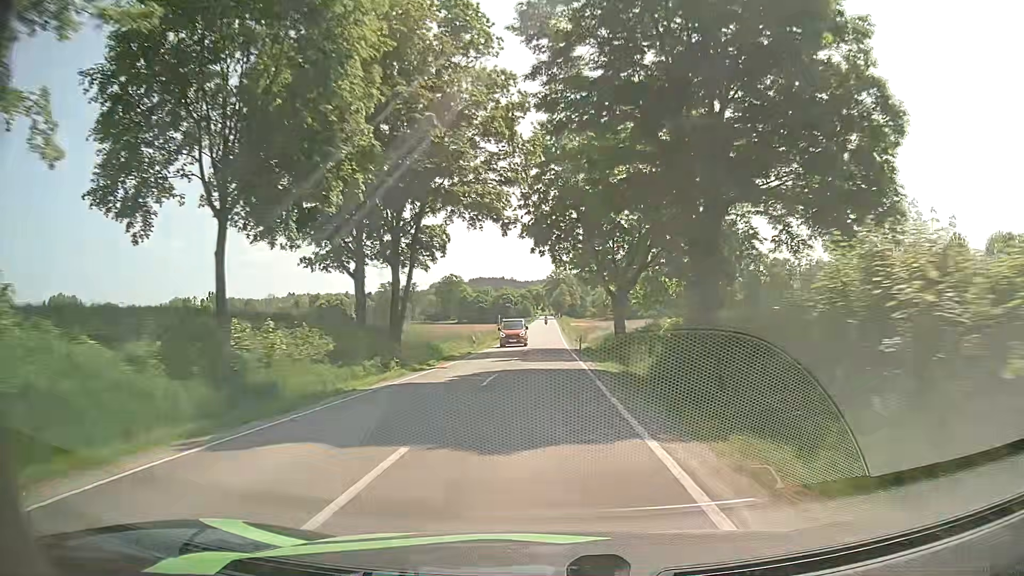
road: secondary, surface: asphalt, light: Day
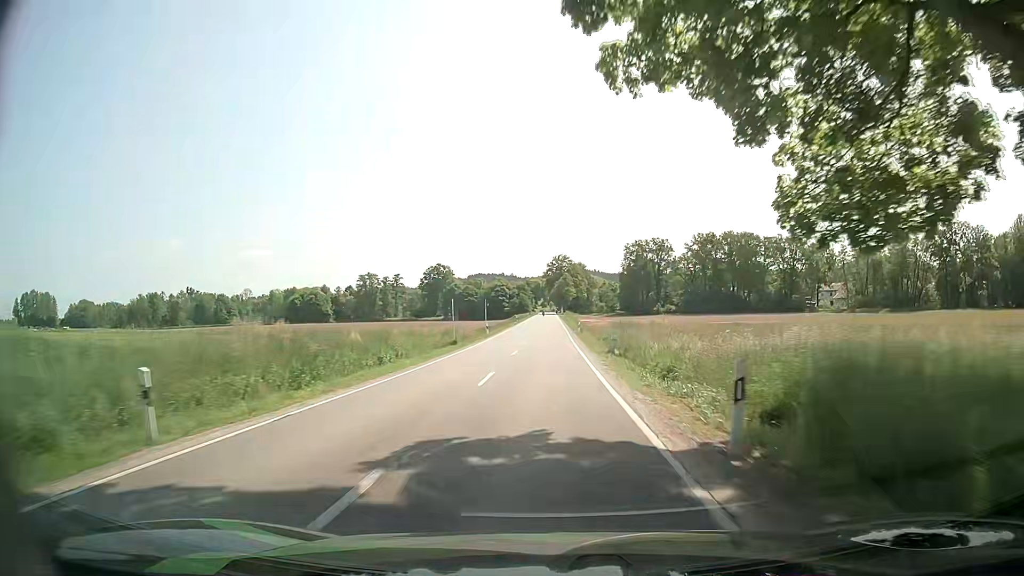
(+0.1, +37.8) m; 0°
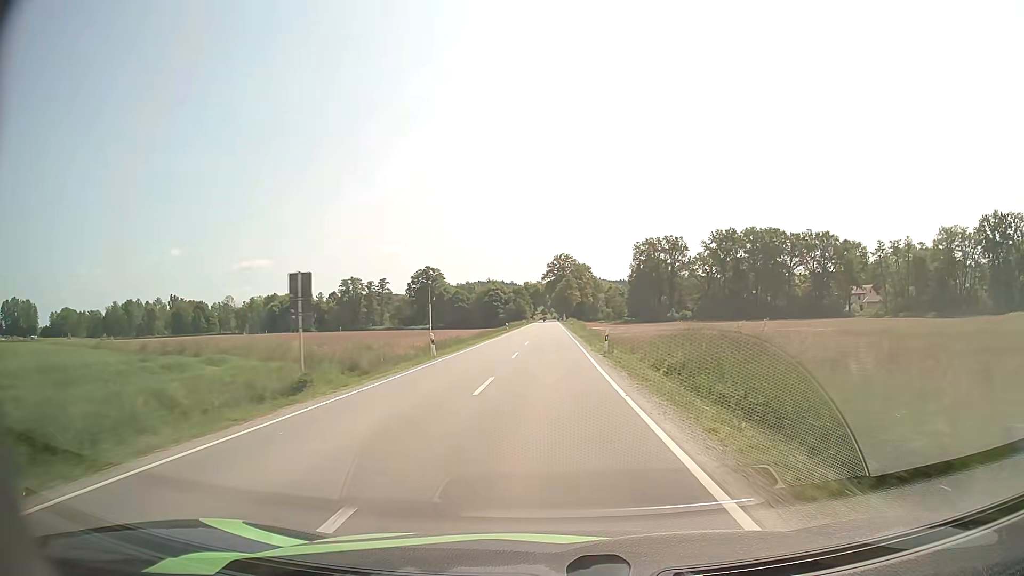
(-0.2, +25.5) m; 0°
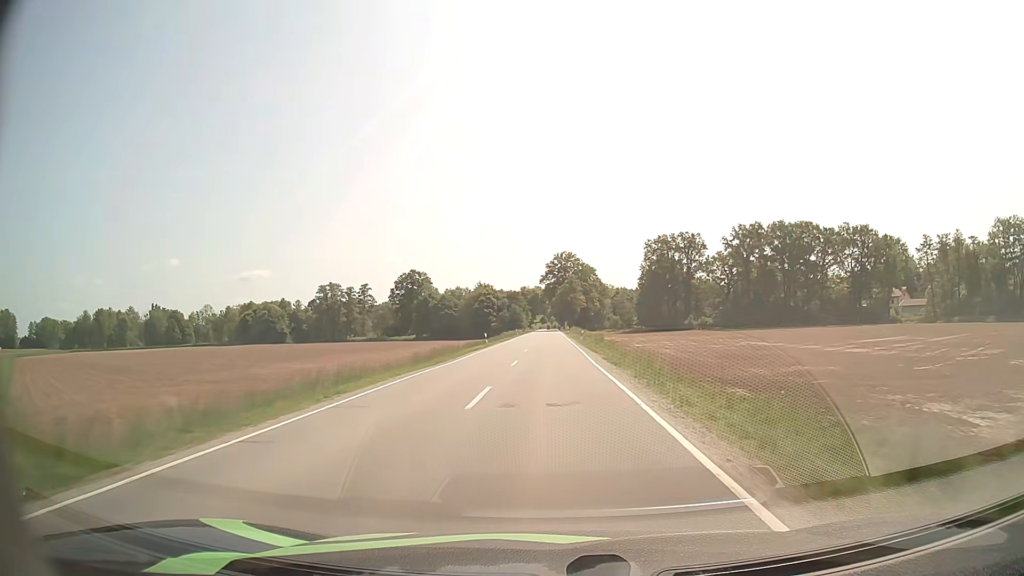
(0.0, +25.9) m; 0°
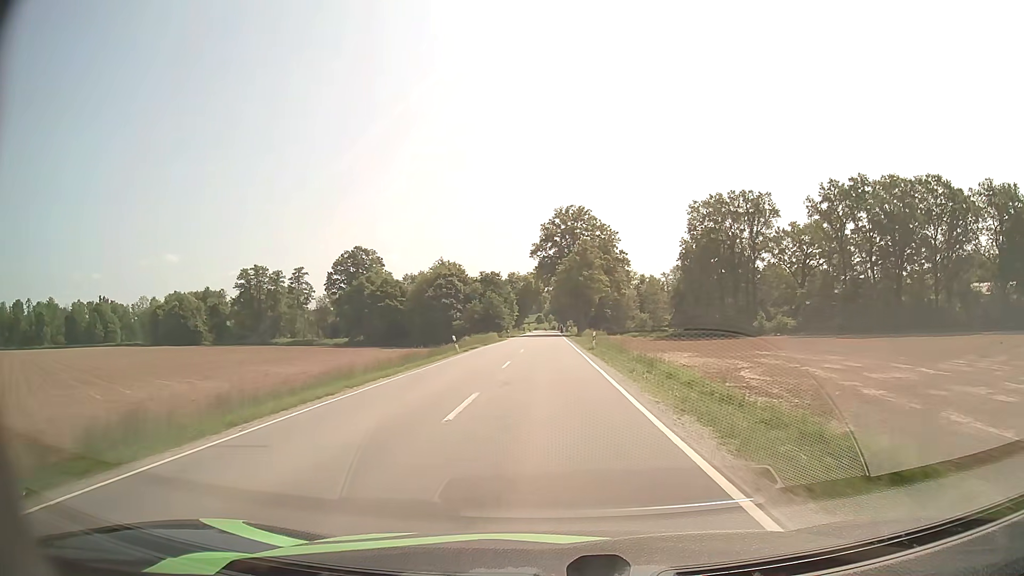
(+0.1, +61.7) m; 0°
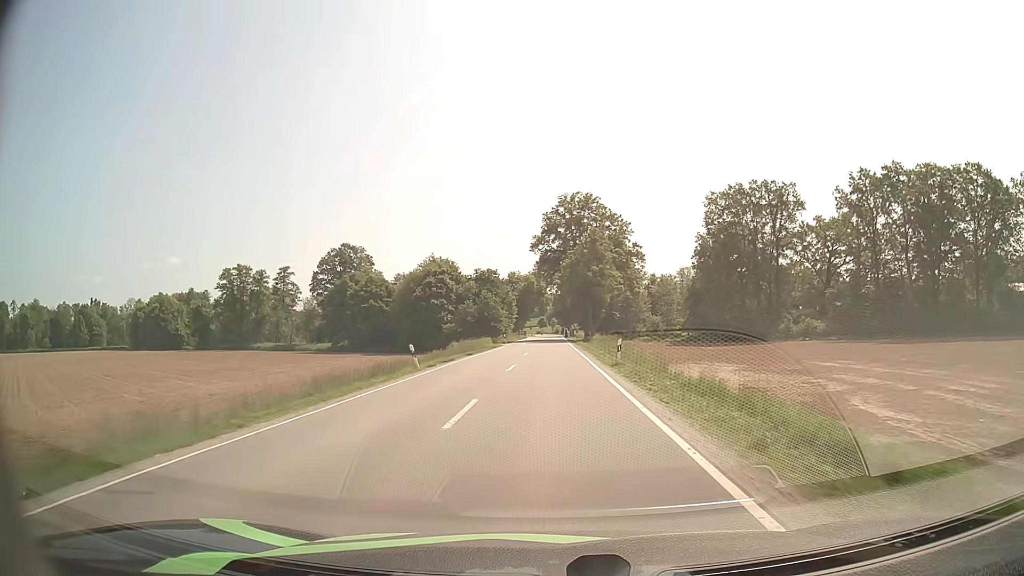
(0.0, +12.0) m; 0°
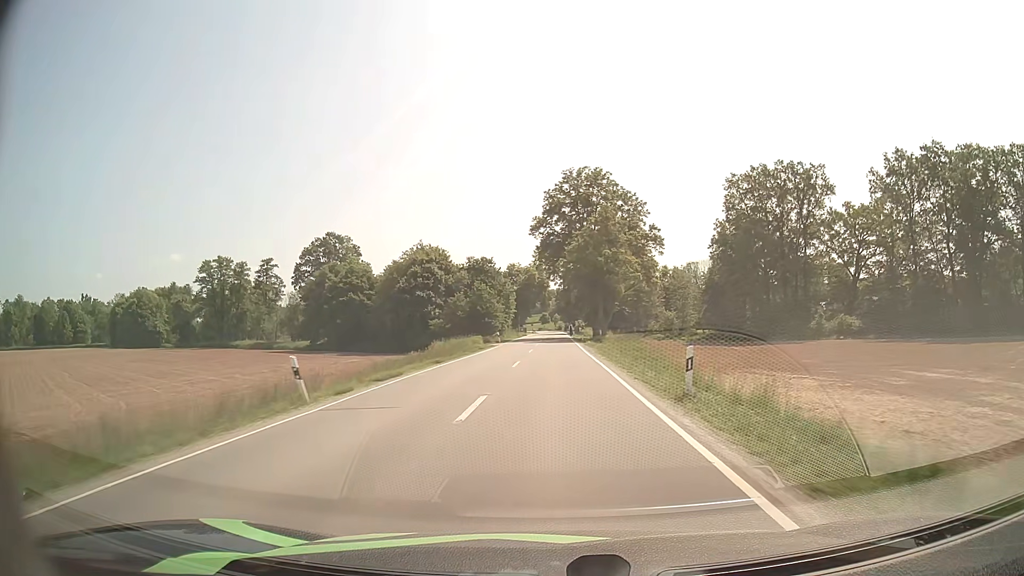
(0.0, +12.0) m; 0°
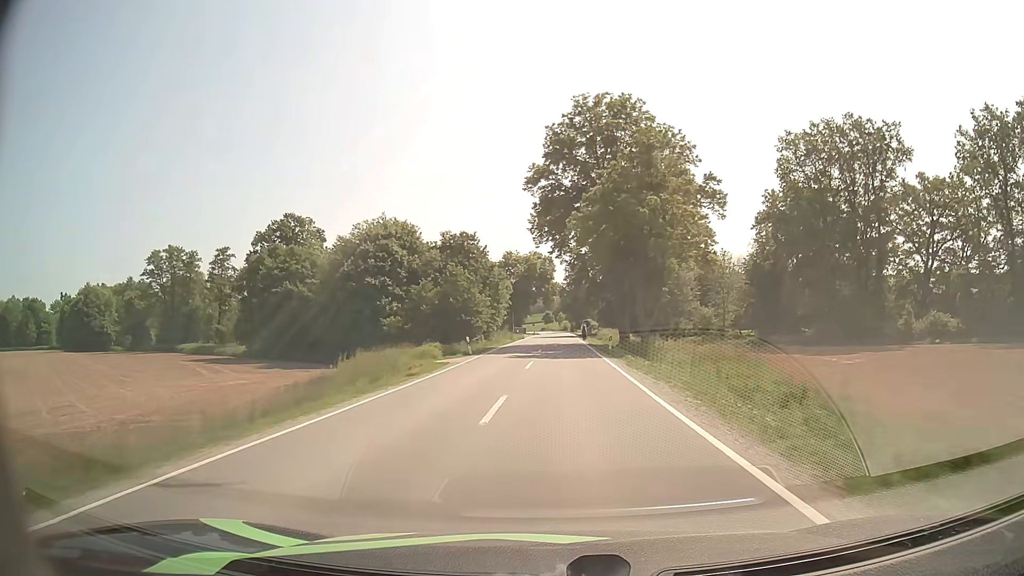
(-0.1, +24.0) m; 0°
(0, +10) (0, +20) (0, +30) (0, +40) (0, +50) (0, +60) (+1, +70) (+1, +80) (+1, +90) (+1, +100) m
